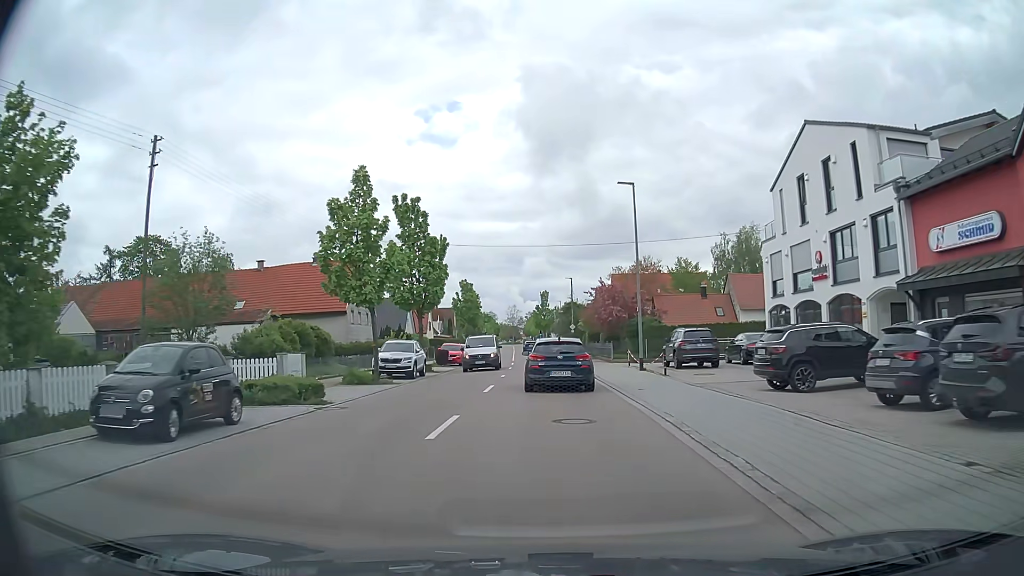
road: tertiary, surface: asphalt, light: Day
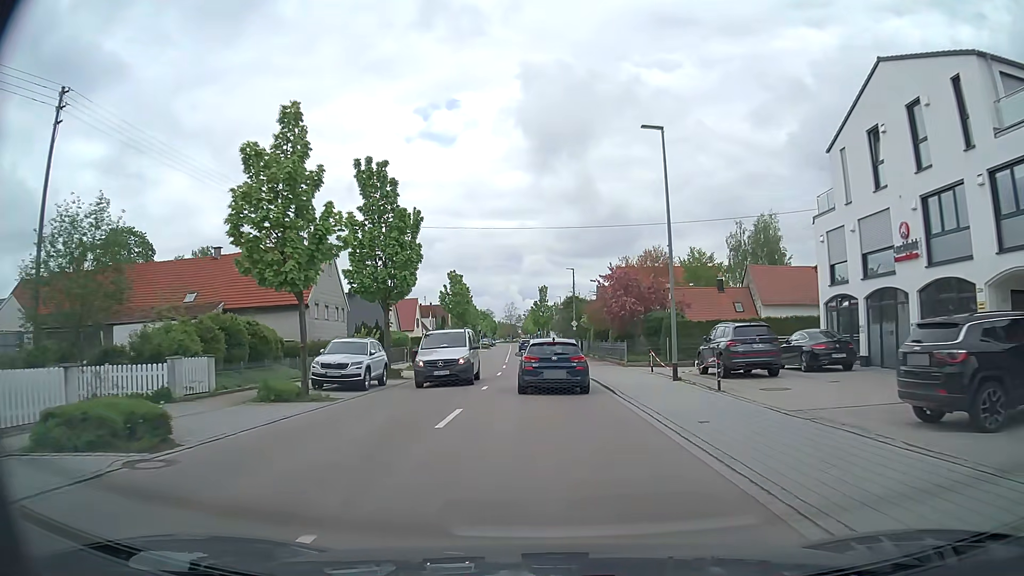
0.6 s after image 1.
(0.0, +7.7) m; 0°
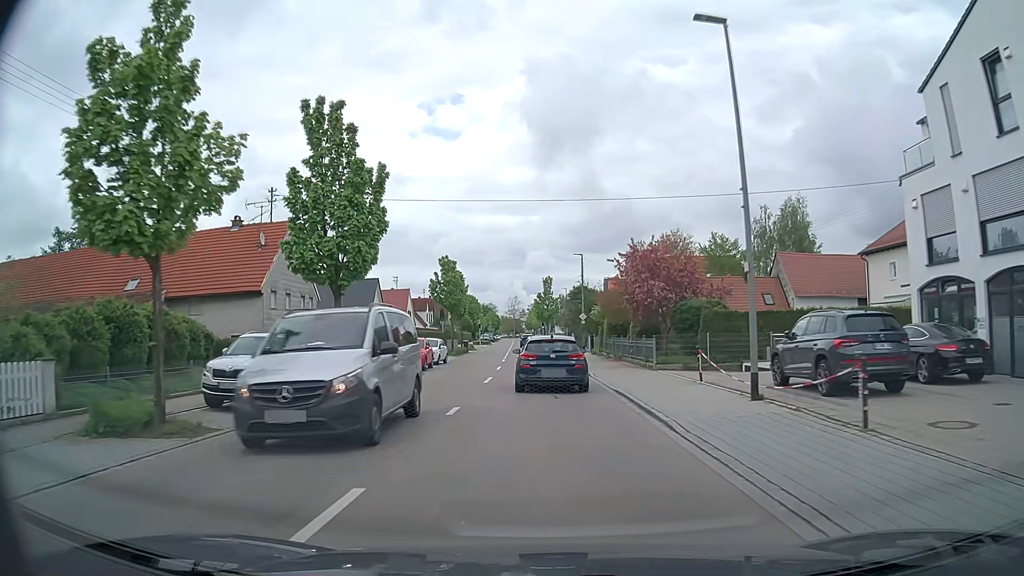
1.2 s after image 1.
(0.0, +7.5) m; -1°
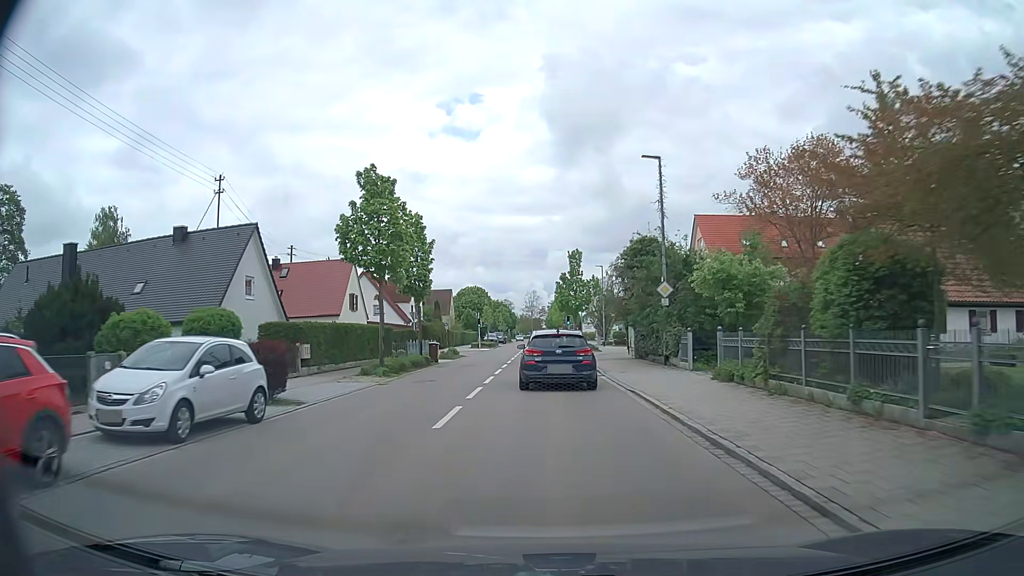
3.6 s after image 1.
(-0.4, +29.4) m; -1°
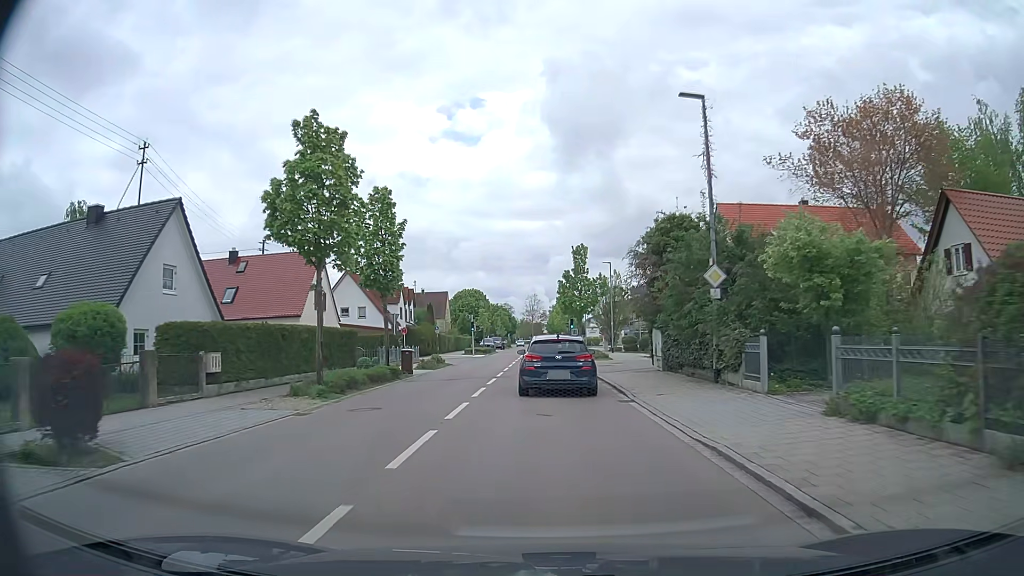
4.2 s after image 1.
(0.0, +7.3) m; 0°
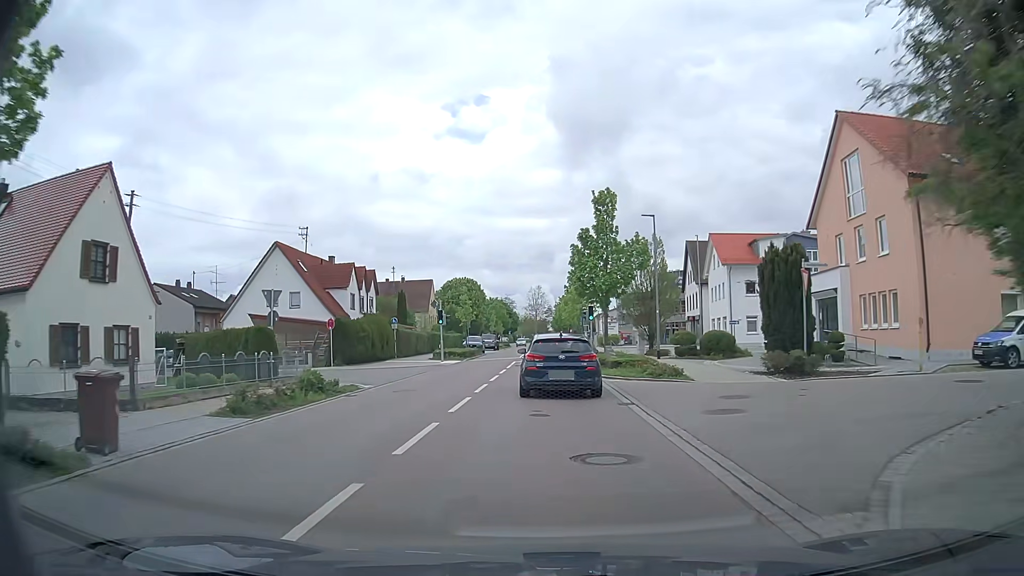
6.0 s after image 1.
(-0.1, +21.8) m; -1°
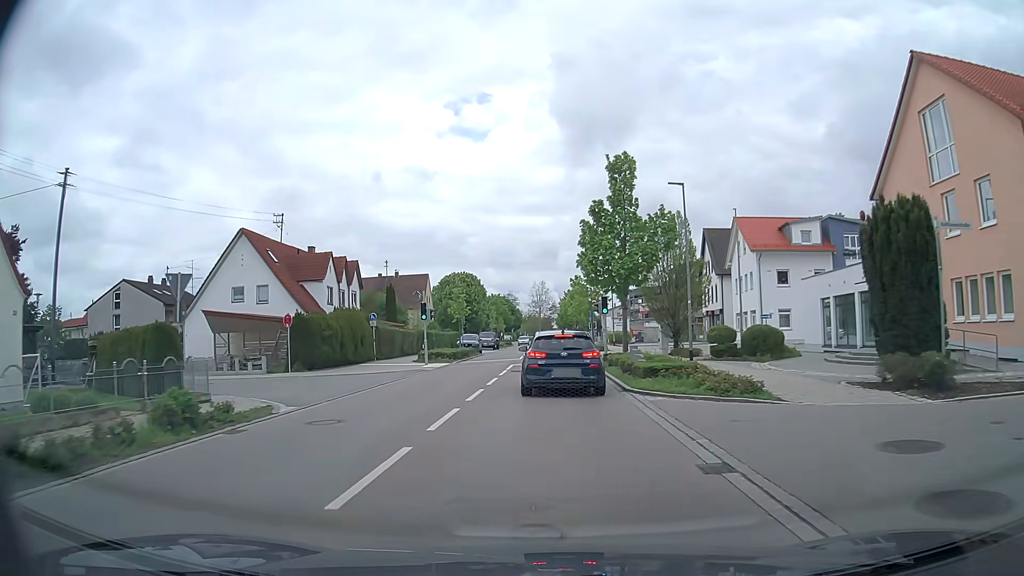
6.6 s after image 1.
(0.0, +7.2) m; 0°
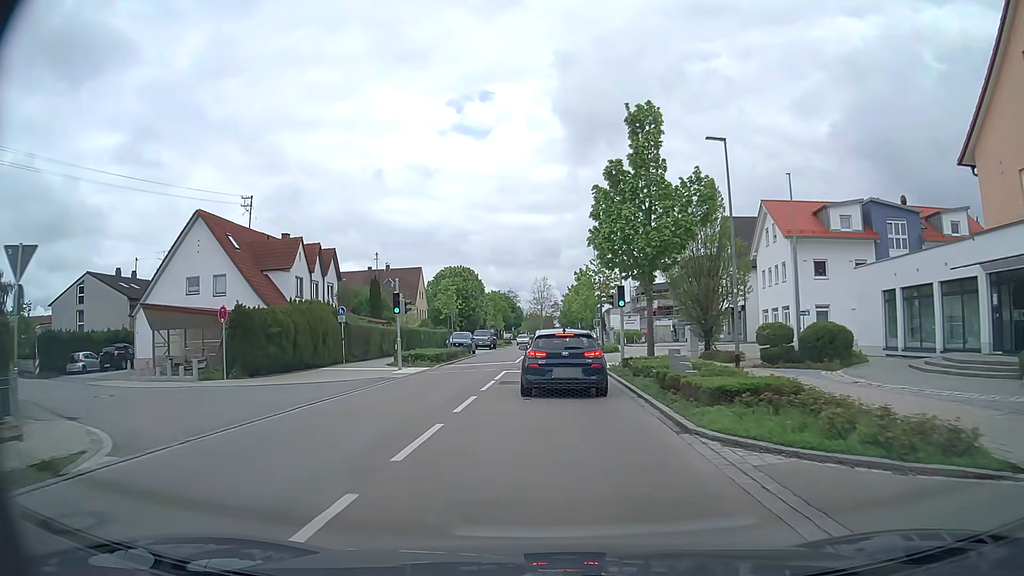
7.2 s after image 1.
(-0.1, +6.8) m; -1°
(0, +10) (0, +20) (0, +30) (0, +40) (0, +50) (0, +60) (0, +70) (0, +80) (0, +90) (0, +100) m
